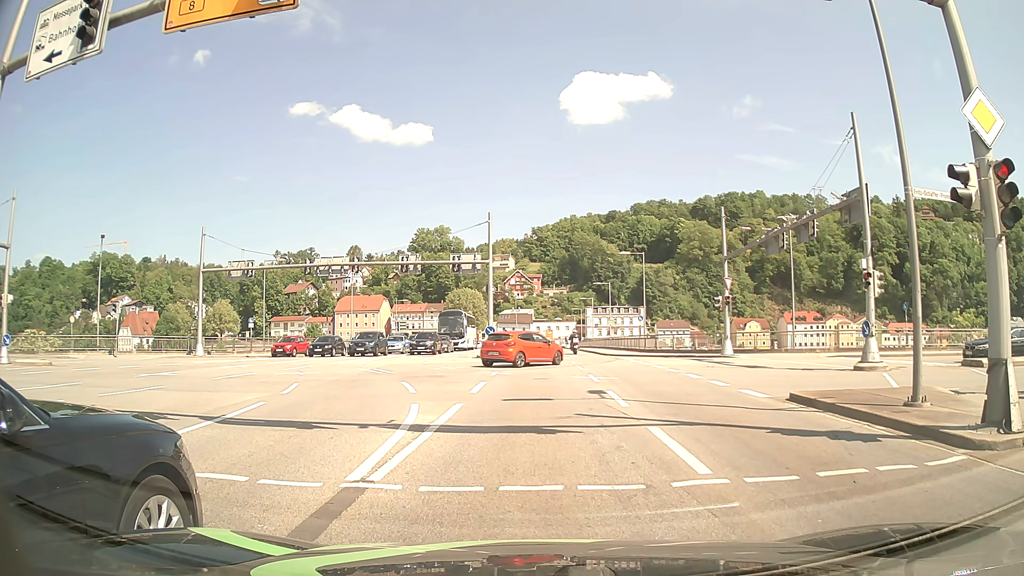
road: primary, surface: asphalt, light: Day
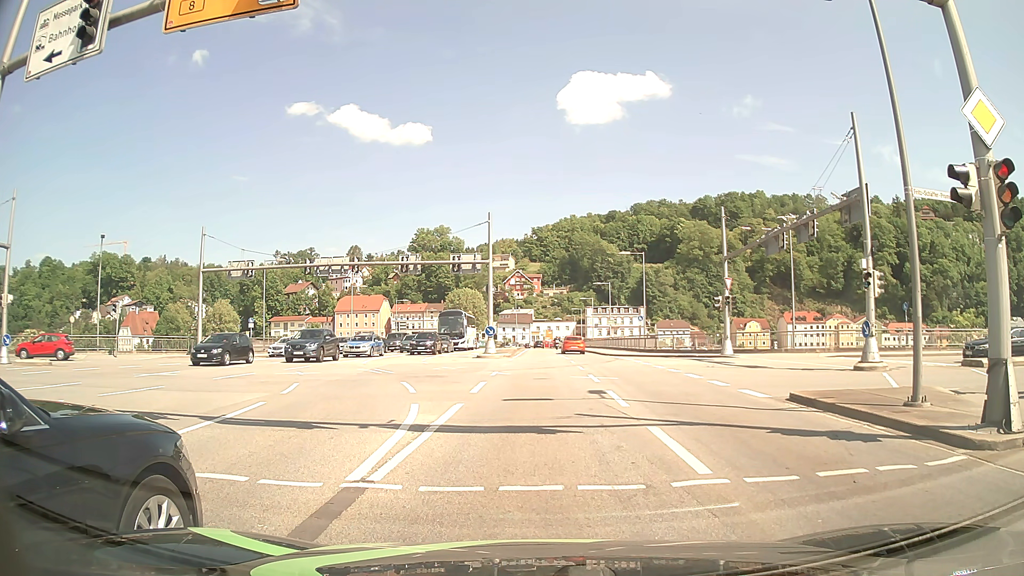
(0.0, 0.0) m; 0°
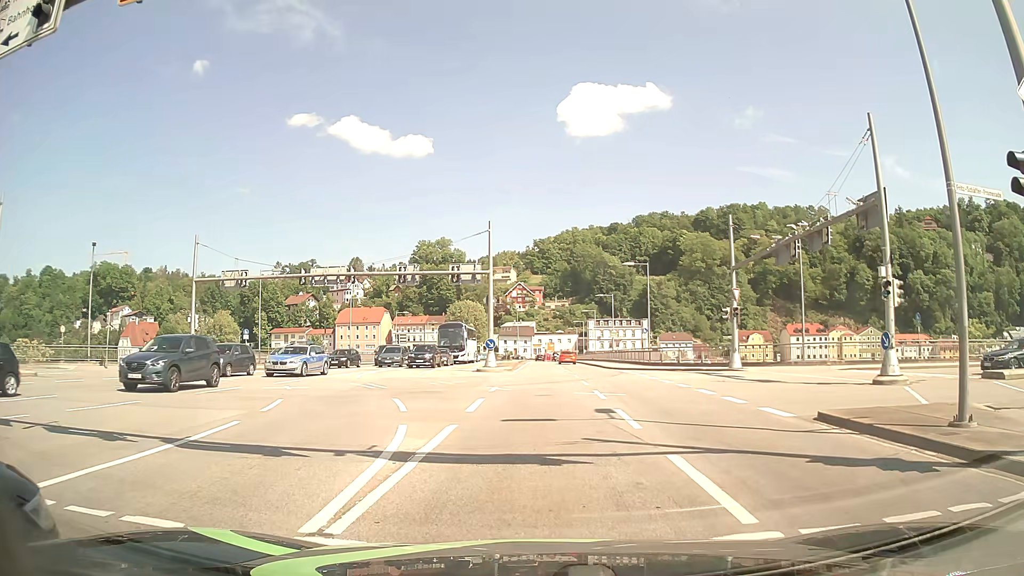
(0.0, +1.5) m; +1°
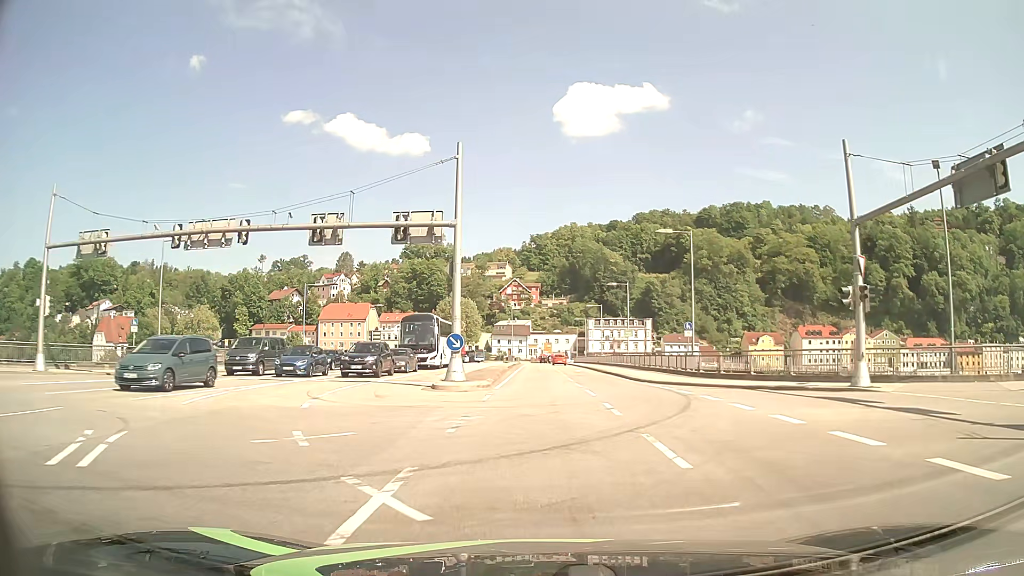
(-0.3, +16.1) m; -1°
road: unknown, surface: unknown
(0, +10) (0, +20) (0, +30) (0, +40) (0, +50) (0, +60) (0, +70) (0, +80) (0, +90) (0, +100) m
